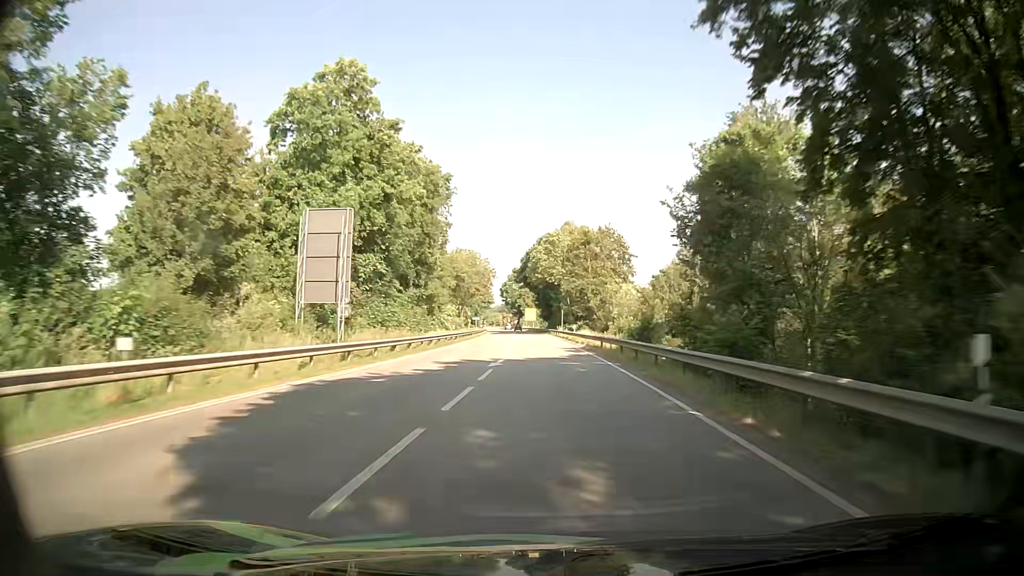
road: primary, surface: asphalt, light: Day
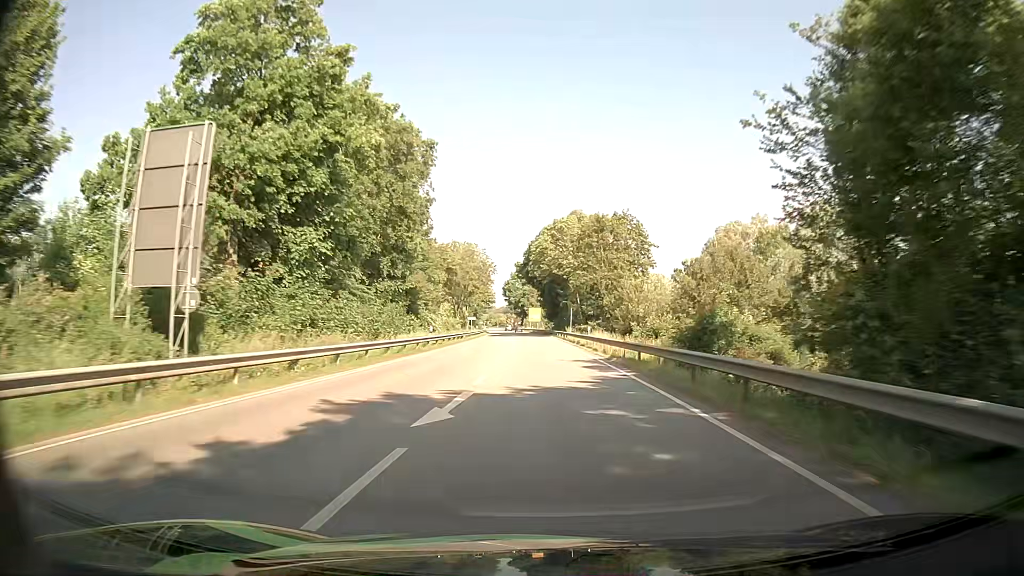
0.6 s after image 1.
(0.0, +13.2) m; 0°
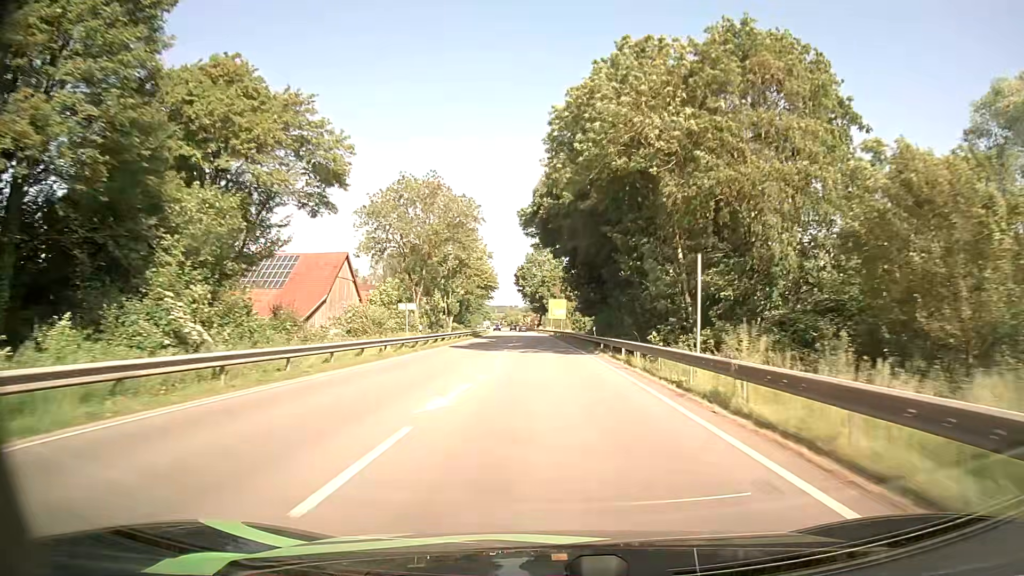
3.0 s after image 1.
(-1.0, +52.7) m; -2°
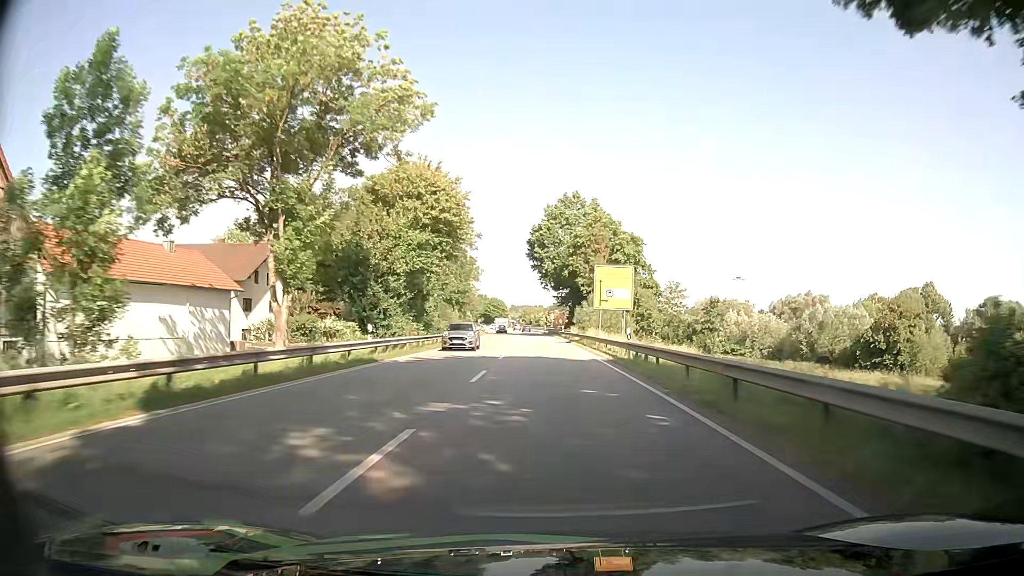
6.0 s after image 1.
(-1.4, +62.9) m; -2°
(0, +10) (0, +20) (0, +30) (0, +40) (0, +50) (-1, +60) (-1, +70) (-1, +80) (-2, +90) (-2, +100) m
